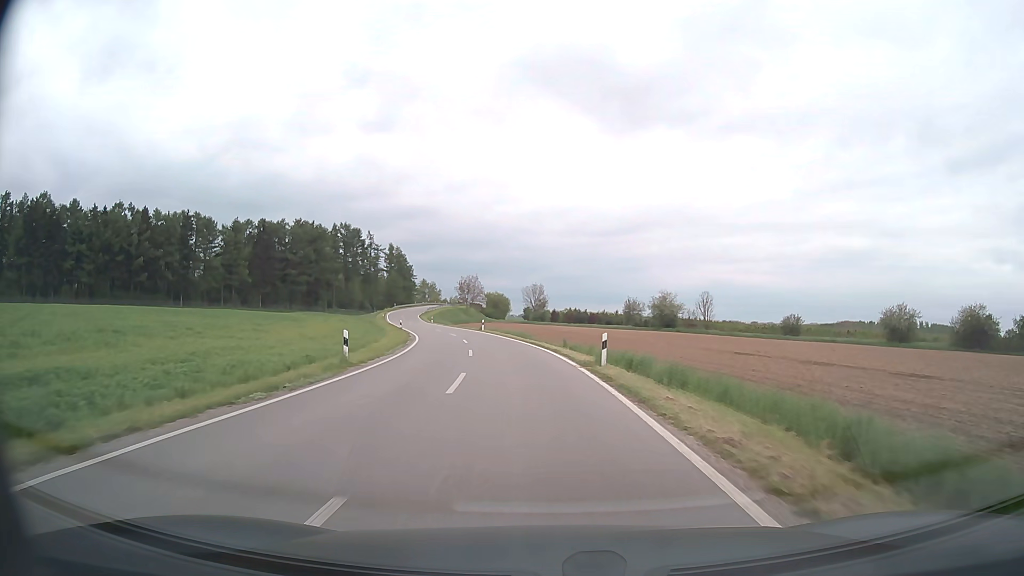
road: secondary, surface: asphalt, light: Day
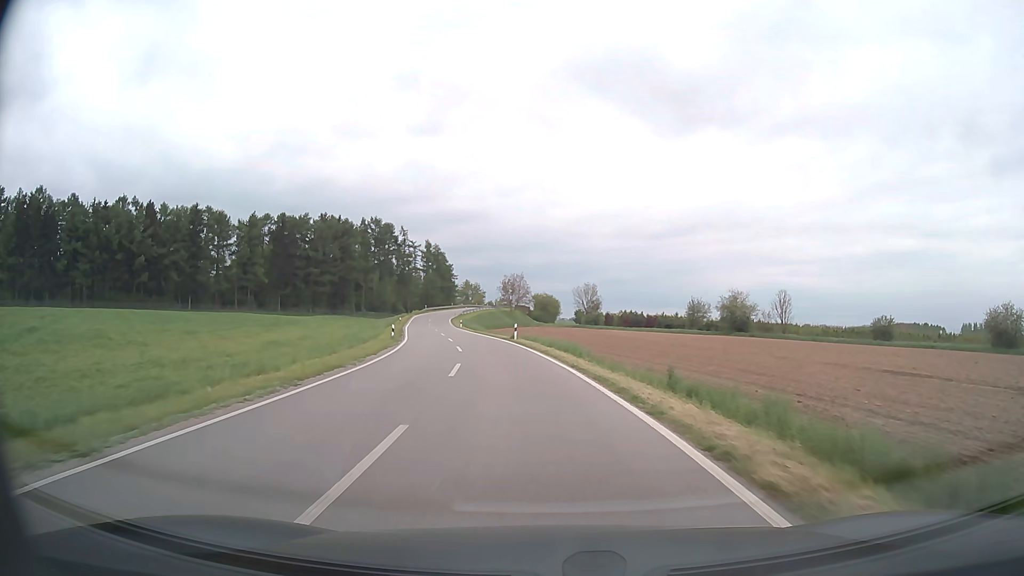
(-0.7, +20.2) m; -4°
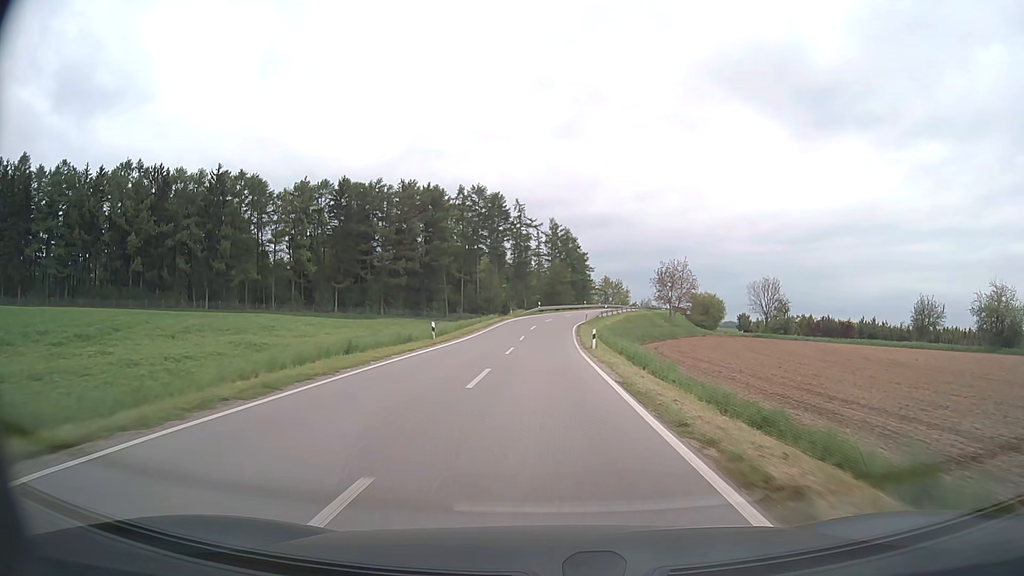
(-5.9, +50.7) m; -12°
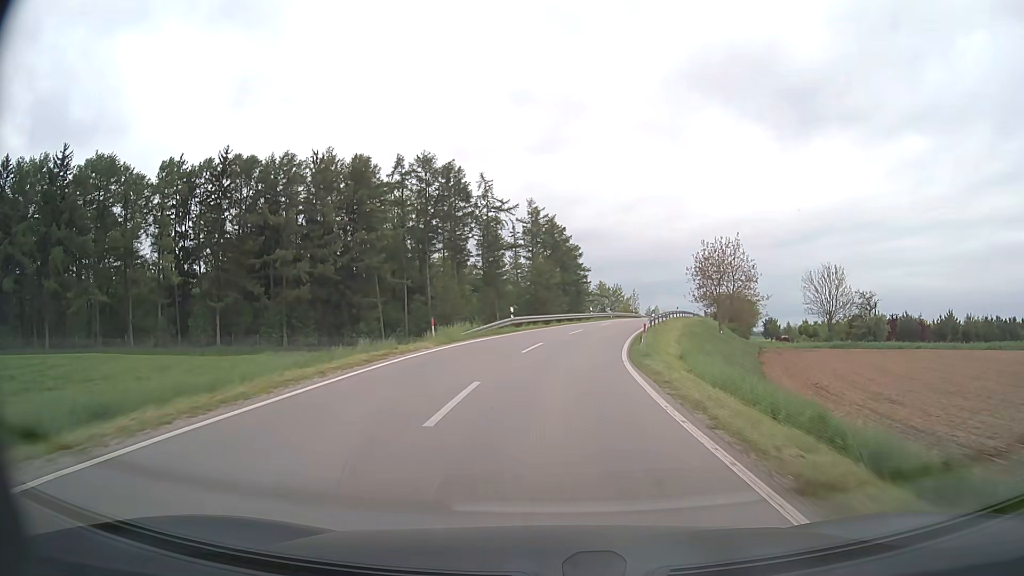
(0.0, +40.9) m; +1°
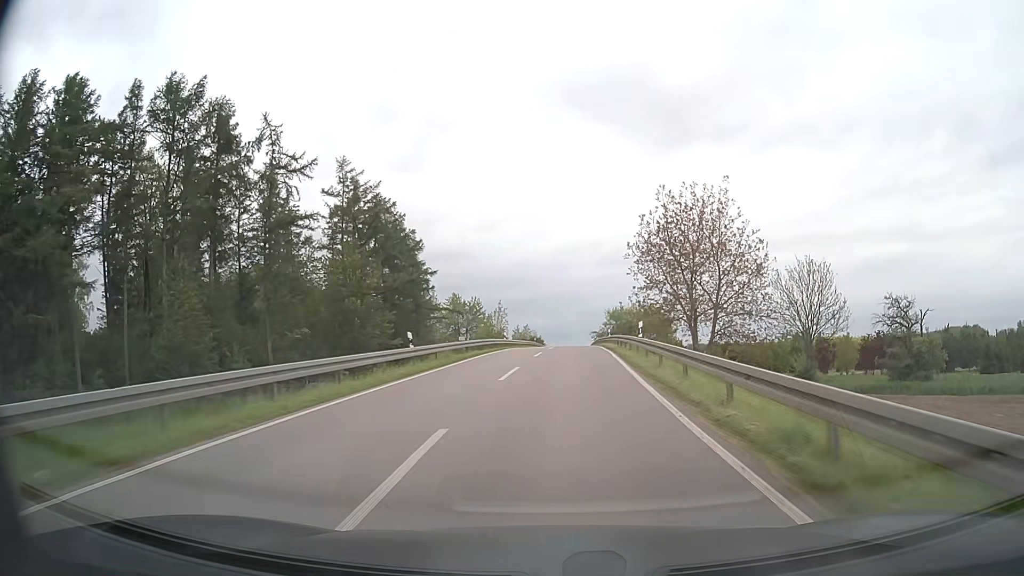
(+3.7, +39.8) m; +12°
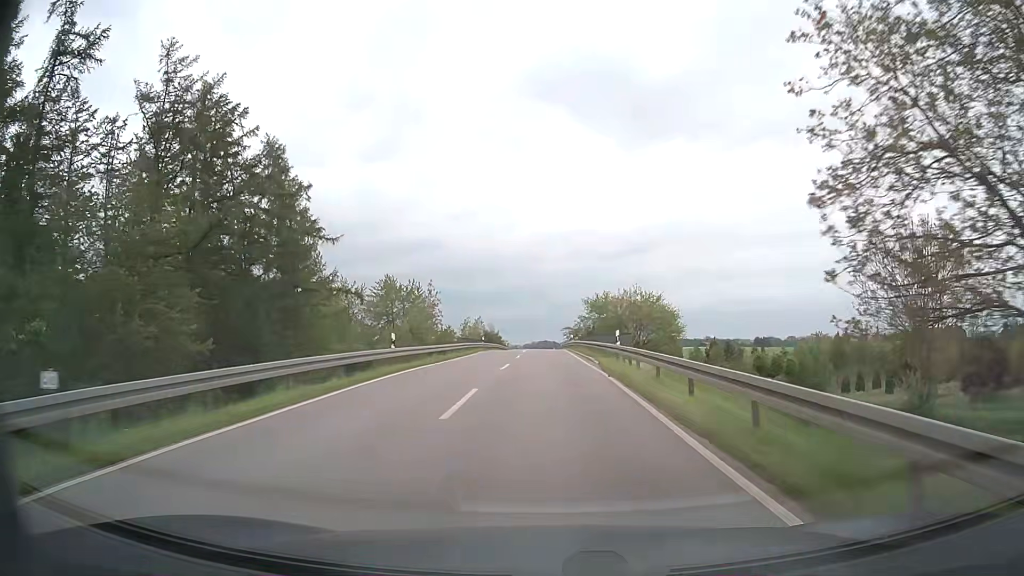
(+1.1, +29.8) m; +3°
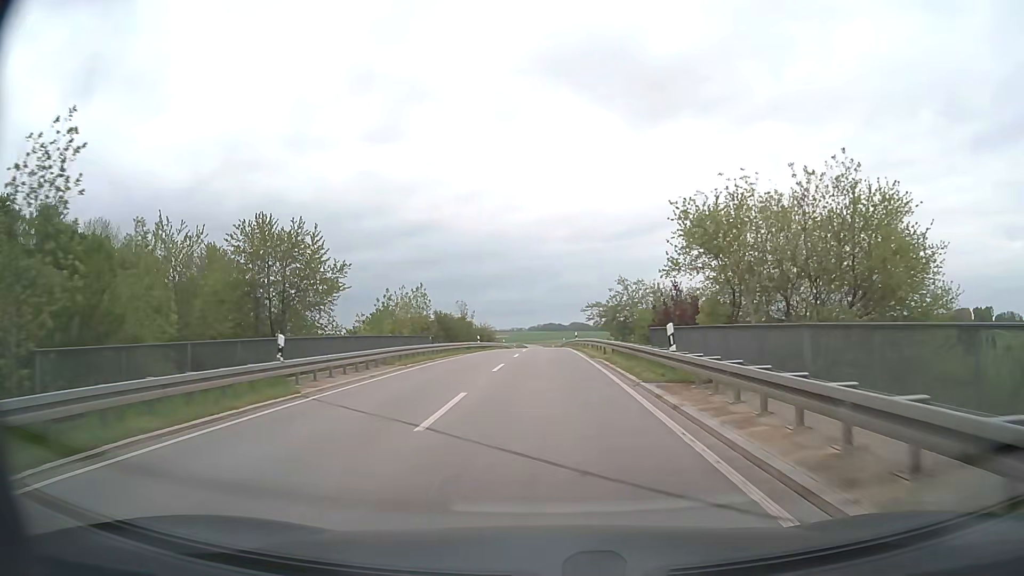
(-0.1, +49.1) m; -1°
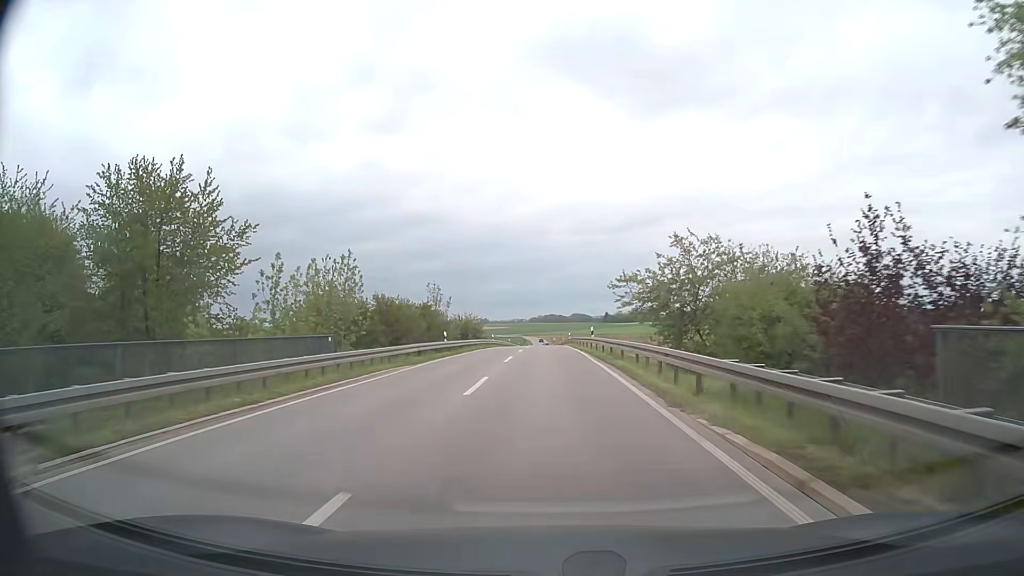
(-0.1, +19.6) m; 0°
(0, +10) (0, +20) (0, +30) (0, +40) (0, +50) (0, +60) (0, +70) (0, +80) (0, +90) (0, +100) m
